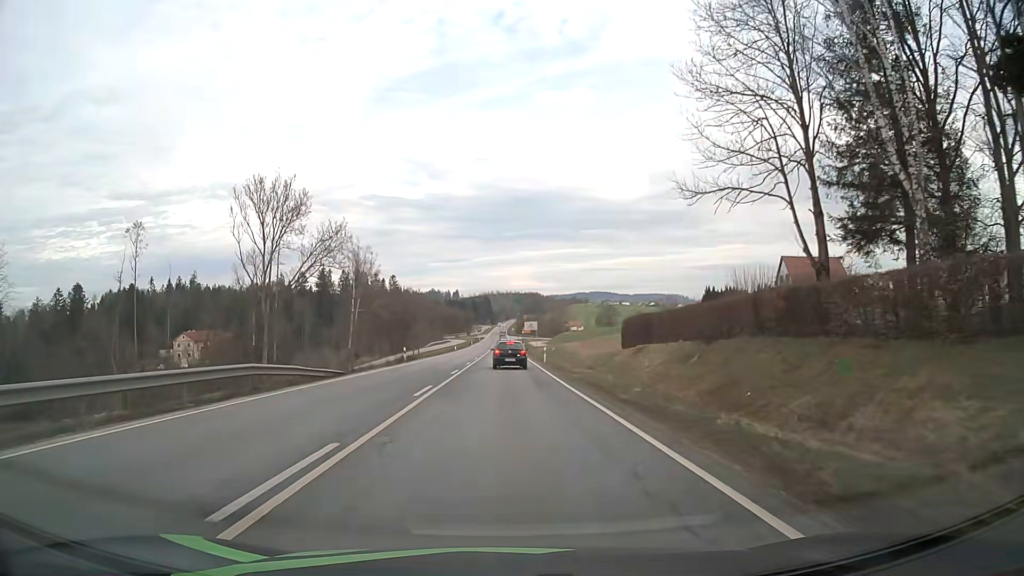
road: primary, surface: asphalt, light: Day
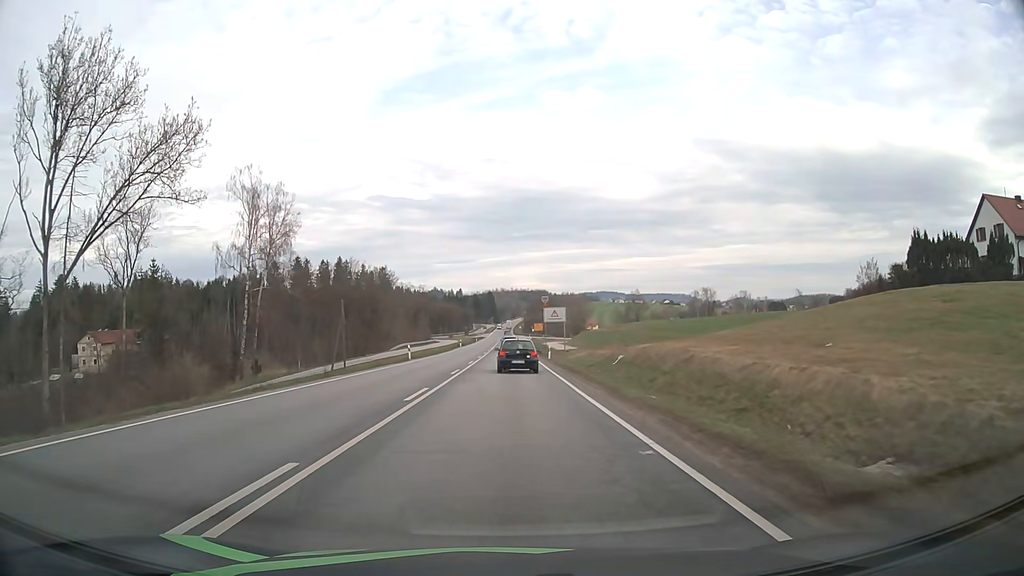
(0.0, +49.7) m; 0°
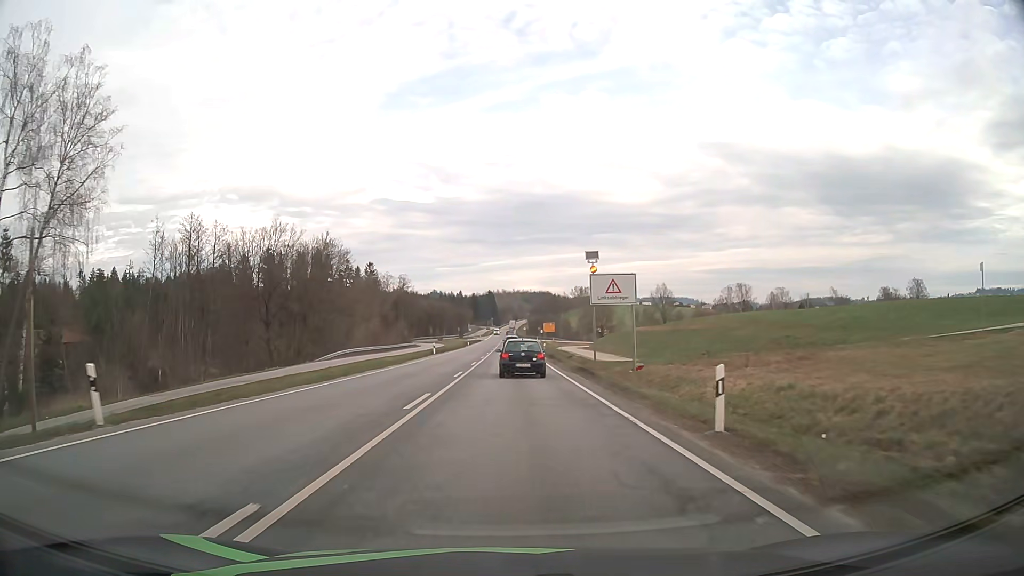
(-0.1, +37.9) m; 0°
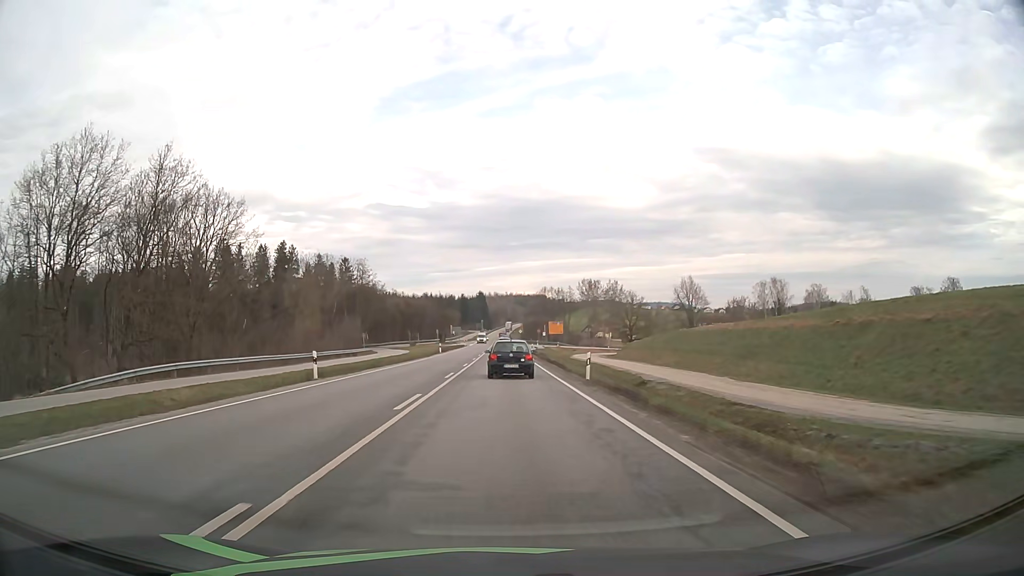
(+0.2, +36.1) m; +1°
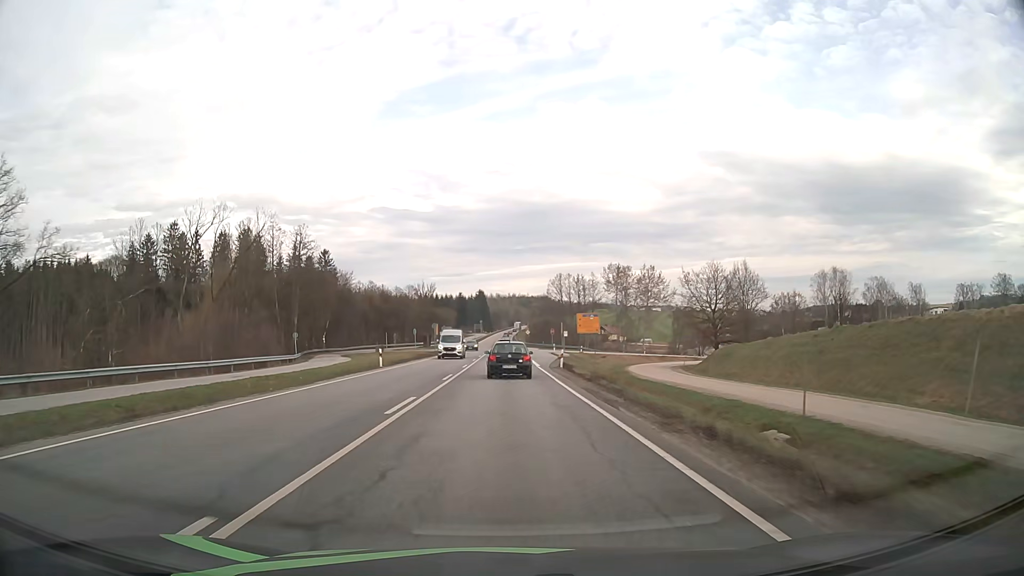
(-0.2, +36.7) m; 0°
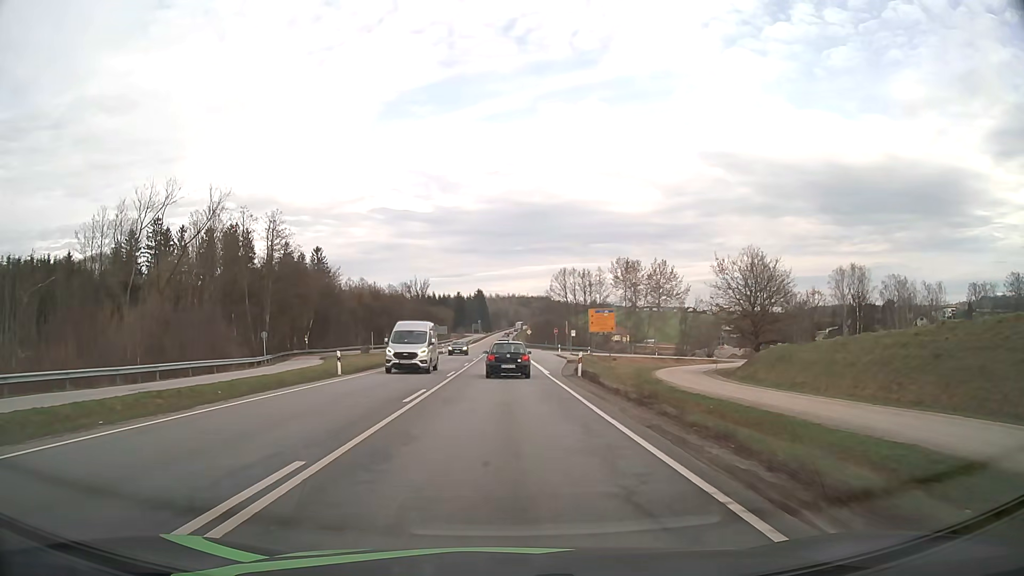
(0.0, +9.4) m; 0°
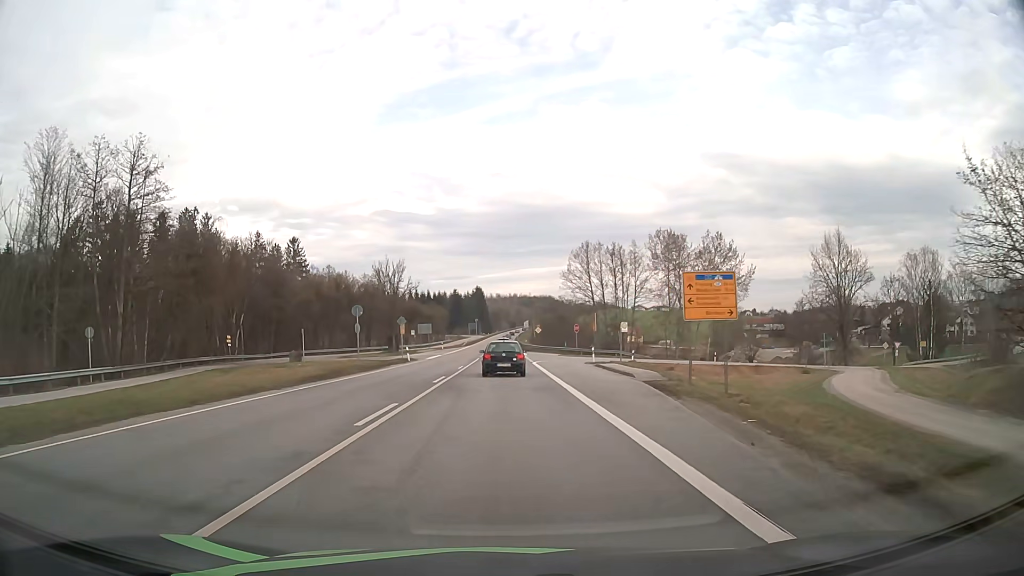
(0.0, +28.9) m; 0°
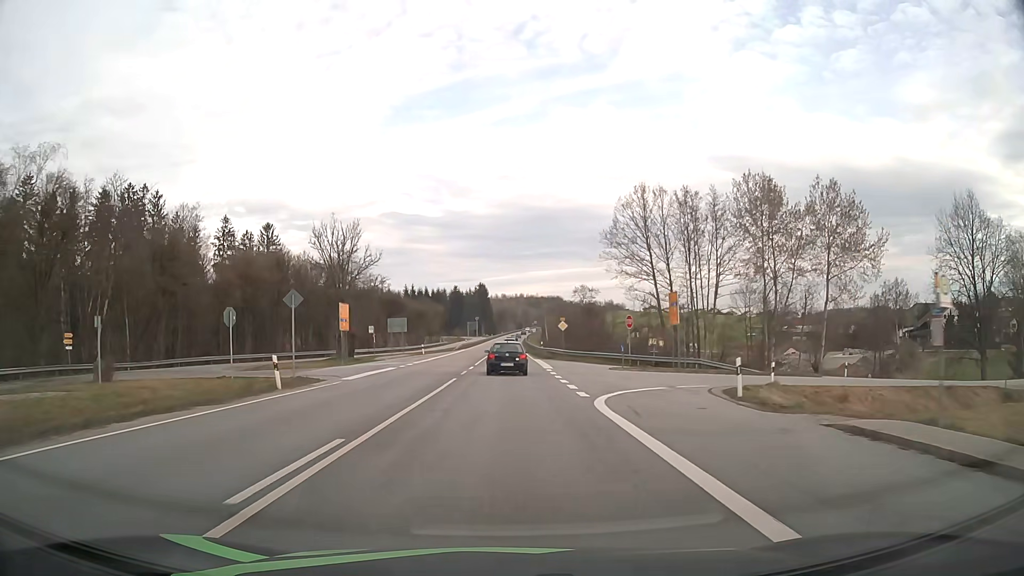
(-0.1, +29.7) m; 0°
(0, +10) (0, +20) (0, +30) (0, +40) (0, +50) (0, +60) (0, +70) (0, +80) (0, +90) (0, +100) m
